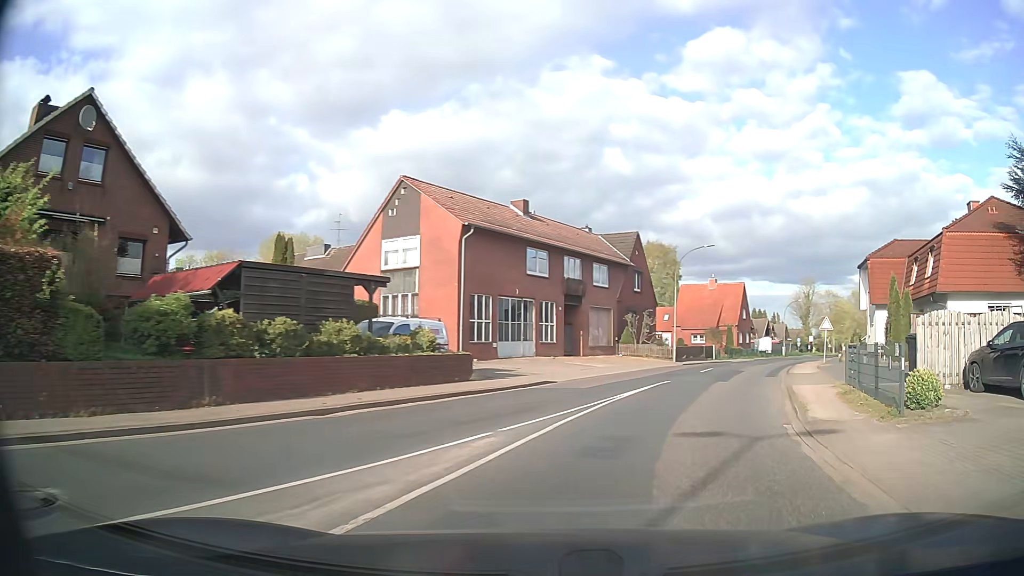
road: tertiary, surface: asphalt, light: Day
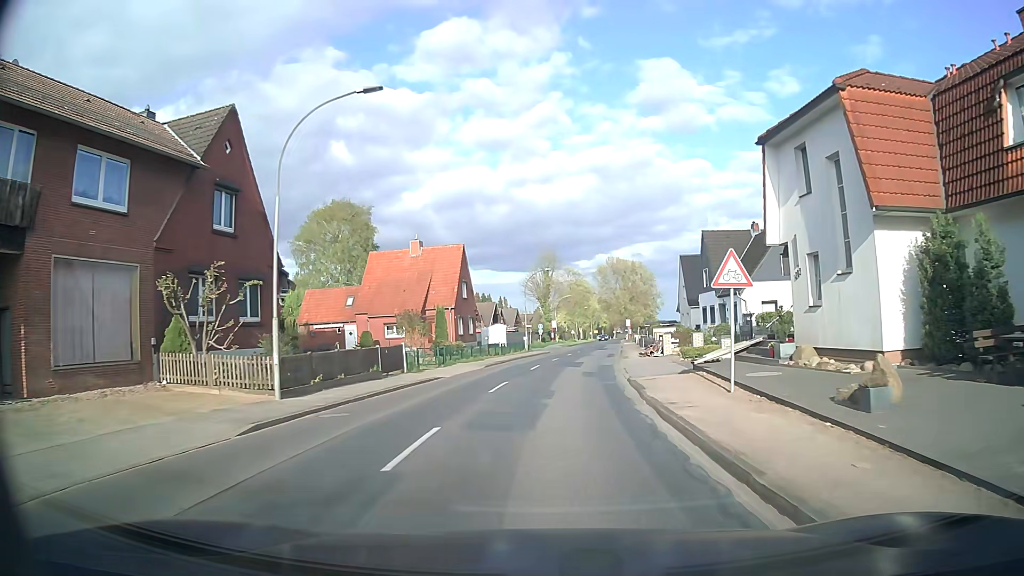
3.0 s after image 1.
(+8.4, +27.9) m; +25°
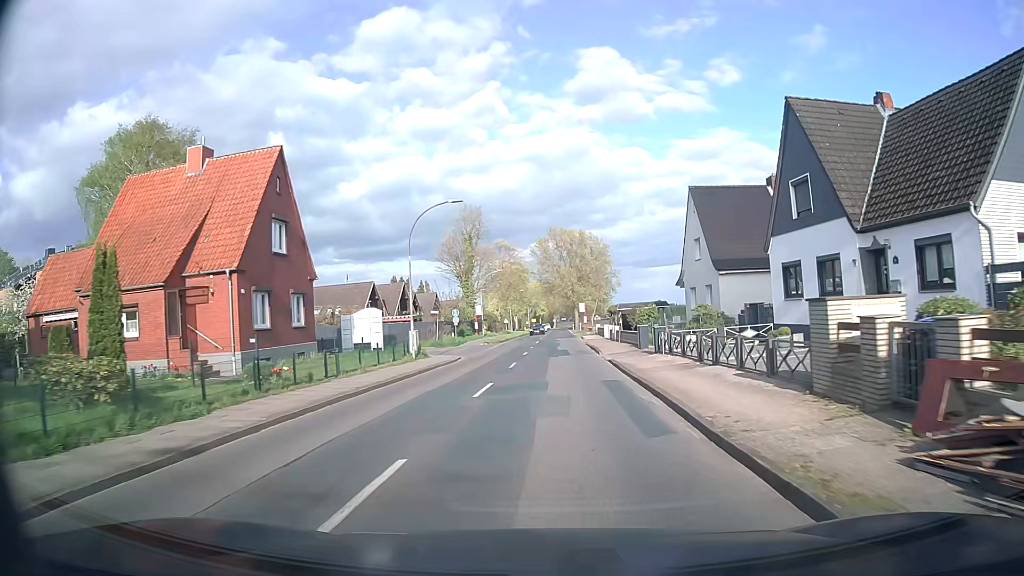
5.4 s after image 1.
(+1.4, +30.2) m; +5°
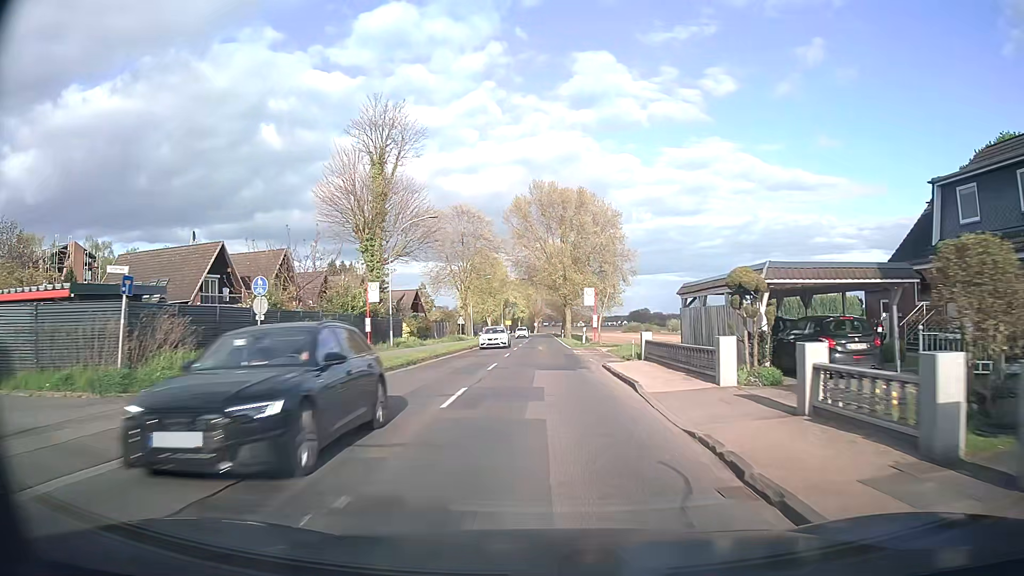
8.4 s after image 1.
(+0.8, +38.5) m; +2°
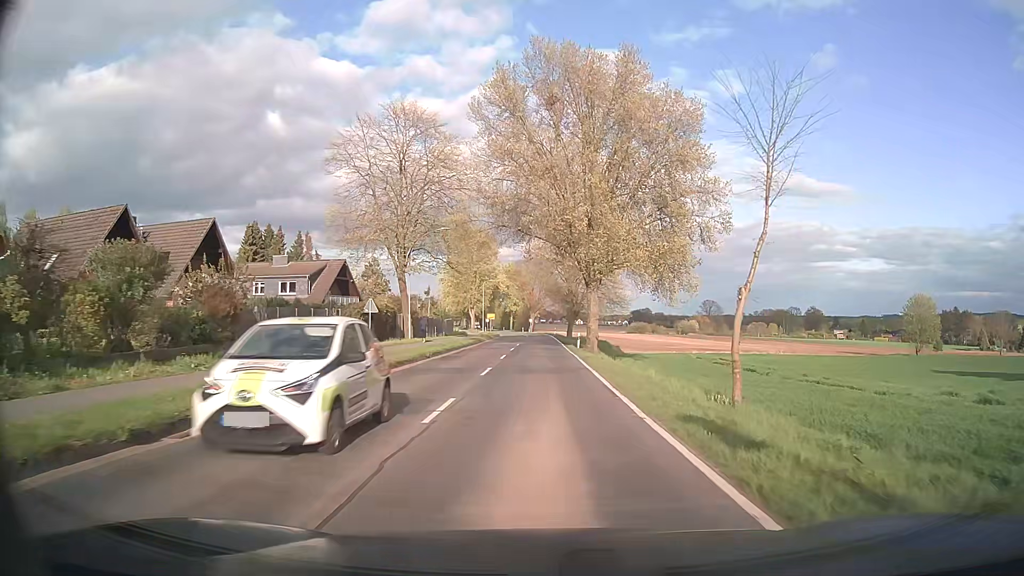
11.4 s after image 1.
(-0.1, +38.4) m; 0°
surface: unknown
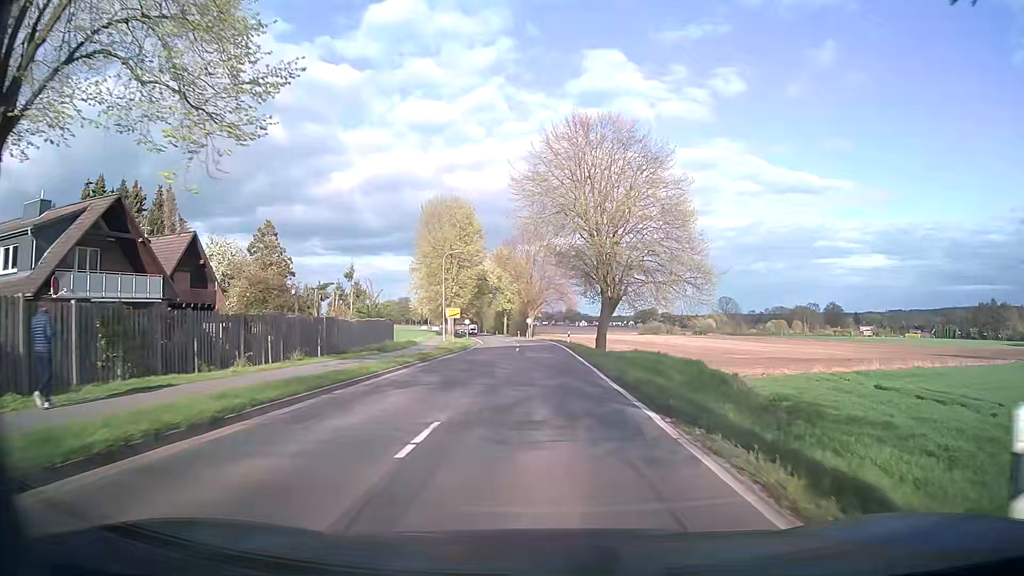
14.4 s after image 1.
(0.0, +39.0) m; 0°
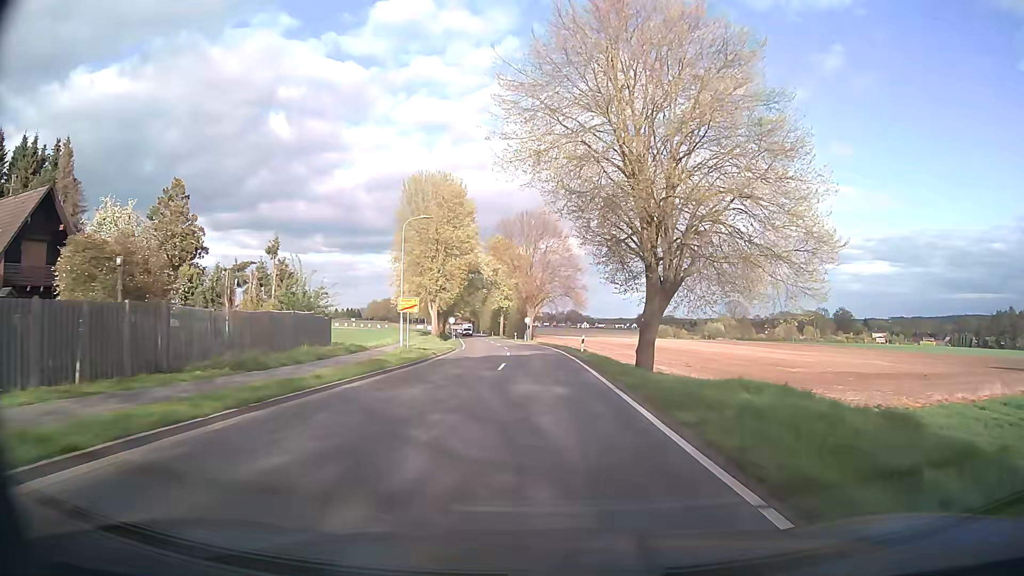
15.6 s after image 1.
(0.0, +16.8) m; 0°
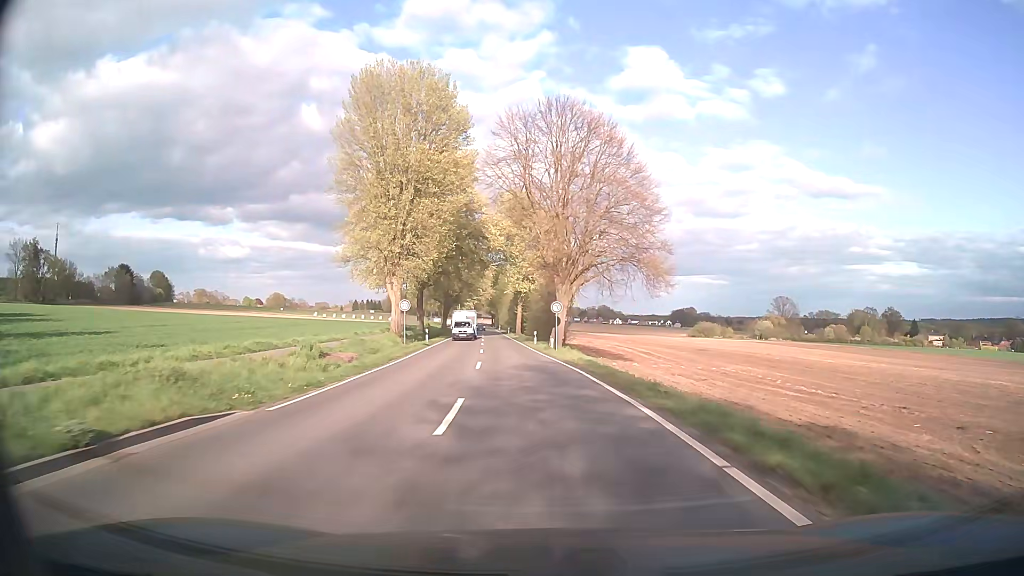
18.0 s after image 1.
(-0.5, +37.7) m; -2°
(0, +10) (0, +20) (-1, +30) (-2, +40) (-2, +50) (-3, +60) (-4, +70) (-5, +80) (-6, +90) (-7, +100) m
